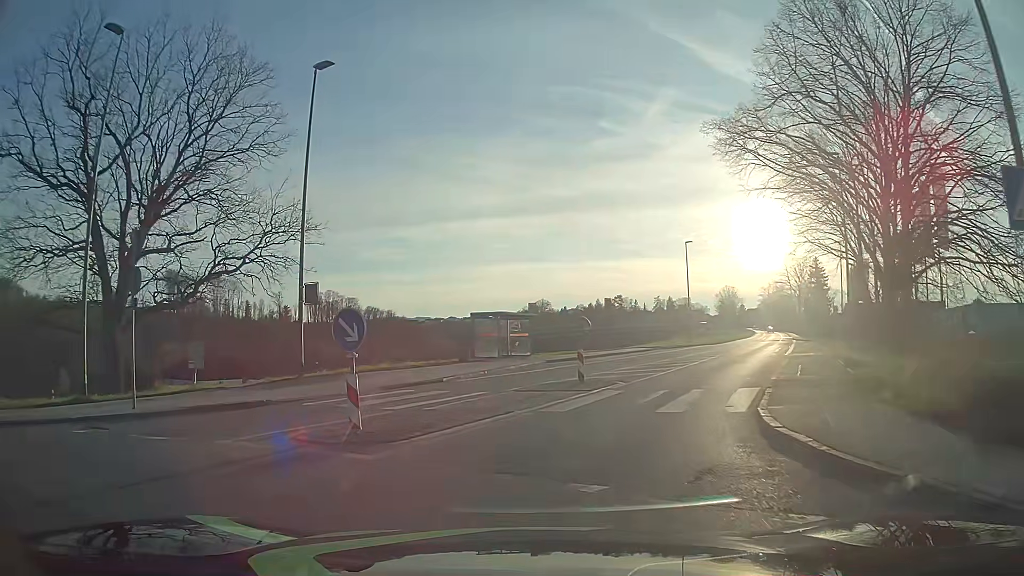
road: tertiary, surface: asphalt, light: Day
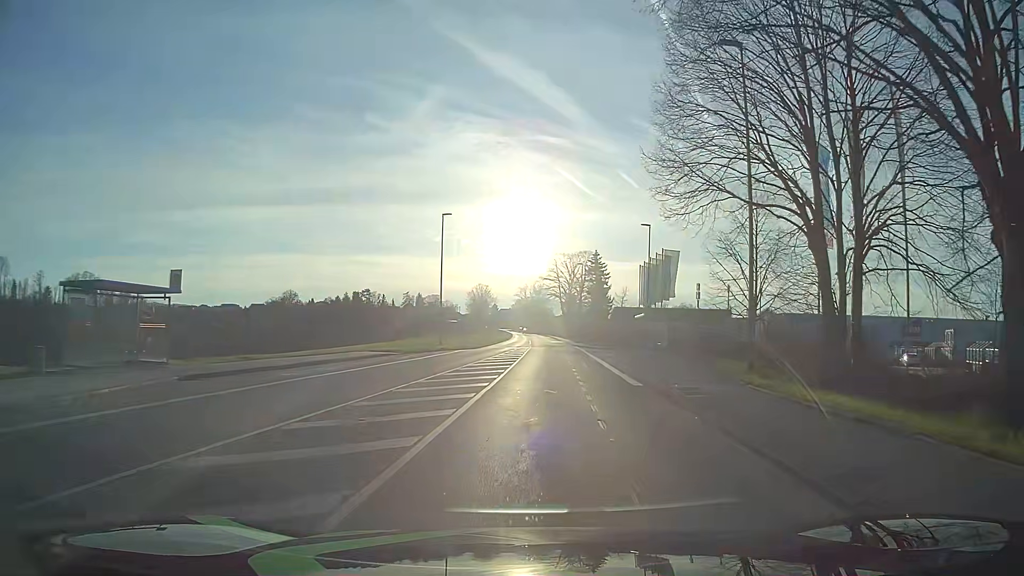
(+3.3, +16.3) m; +22°
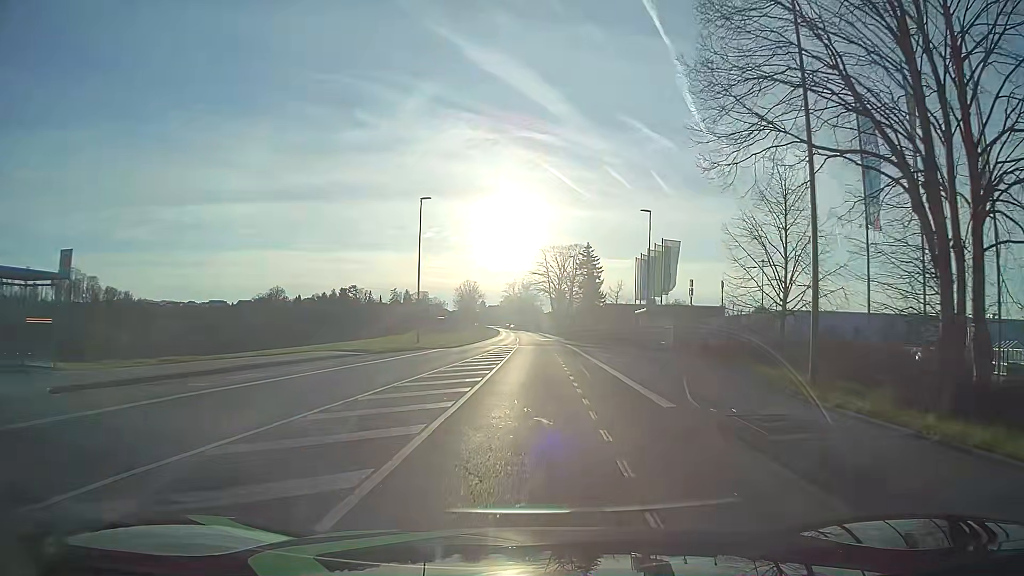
(0.0, +5.4) m; +1°
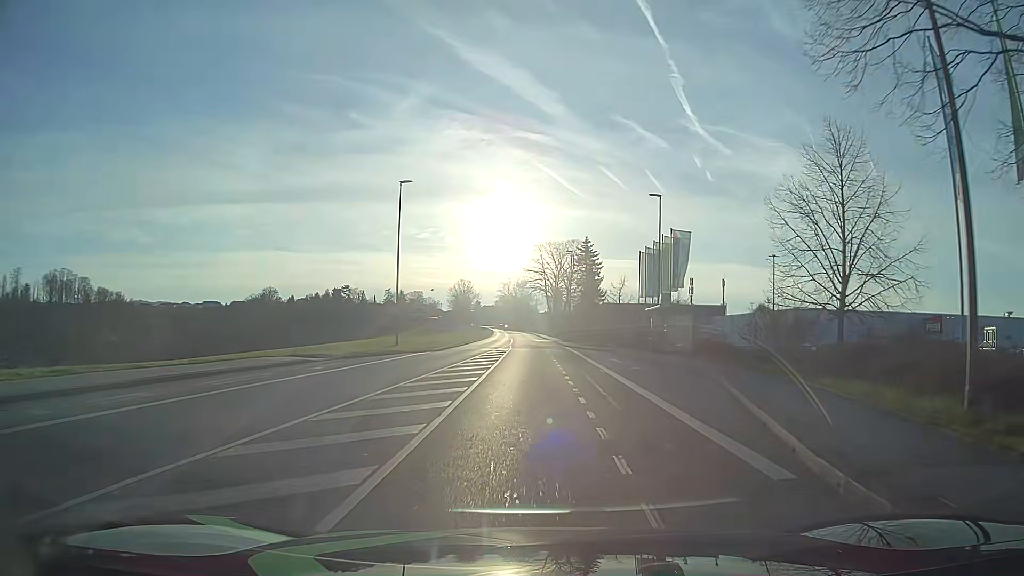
(0.0, +5.9) m; +1°
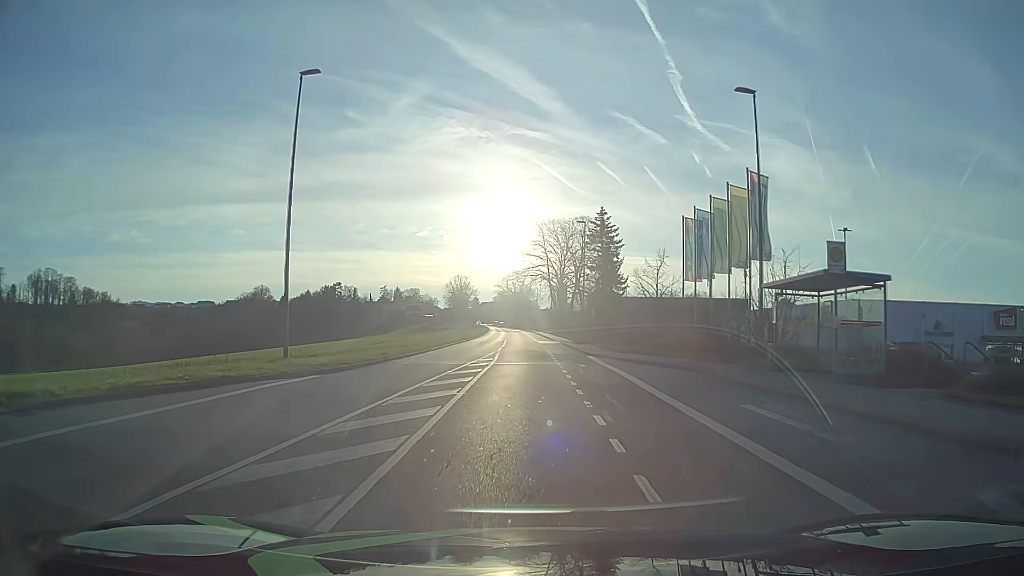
(0.0, +19.3) m; 0°
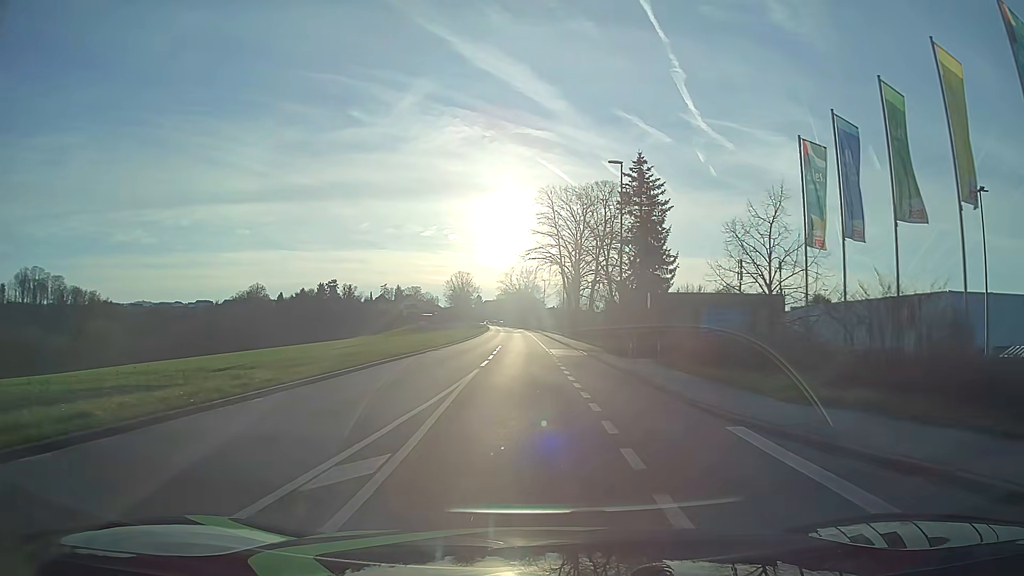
(-0.1, +20.8) m; 0°
(0, +10) (0, +20) (0, +30) (0, +40) (0, +50) (-1, +60) (-1, +70) (-1, +80) (-2, +90) (-2, +100) m
